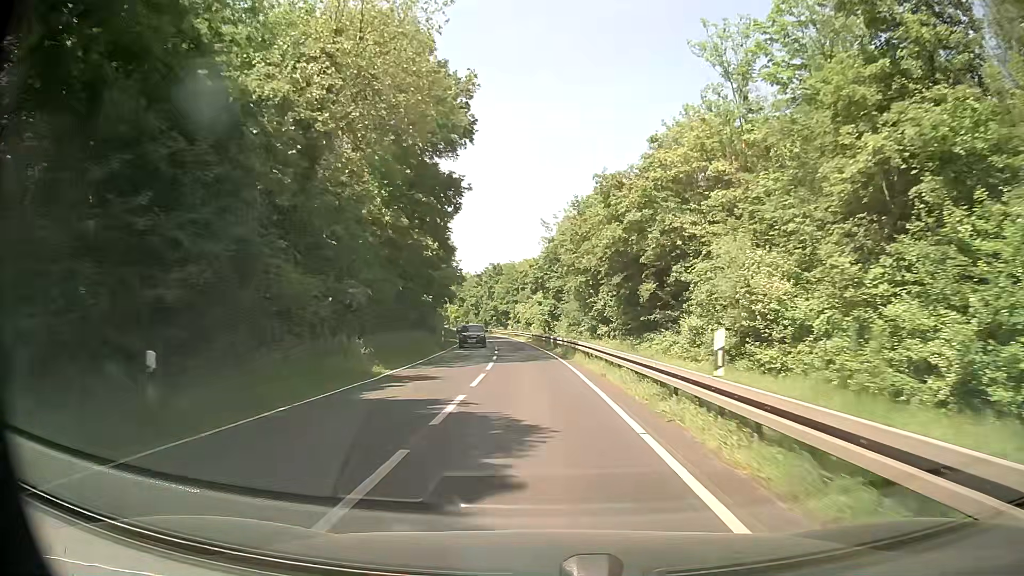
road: secondary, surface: asphalt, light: Day
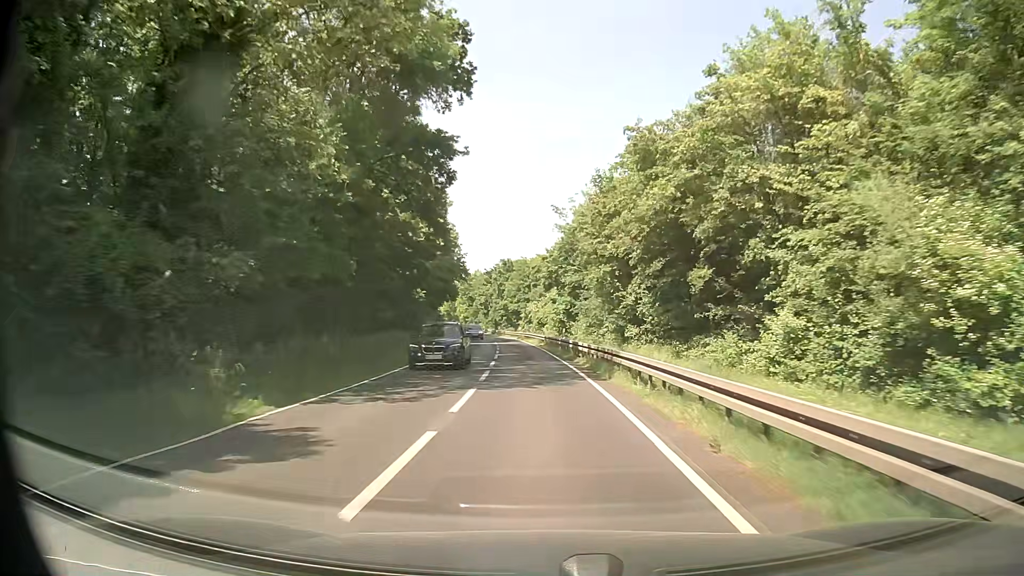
(-0.1, +10.7) m; 0°
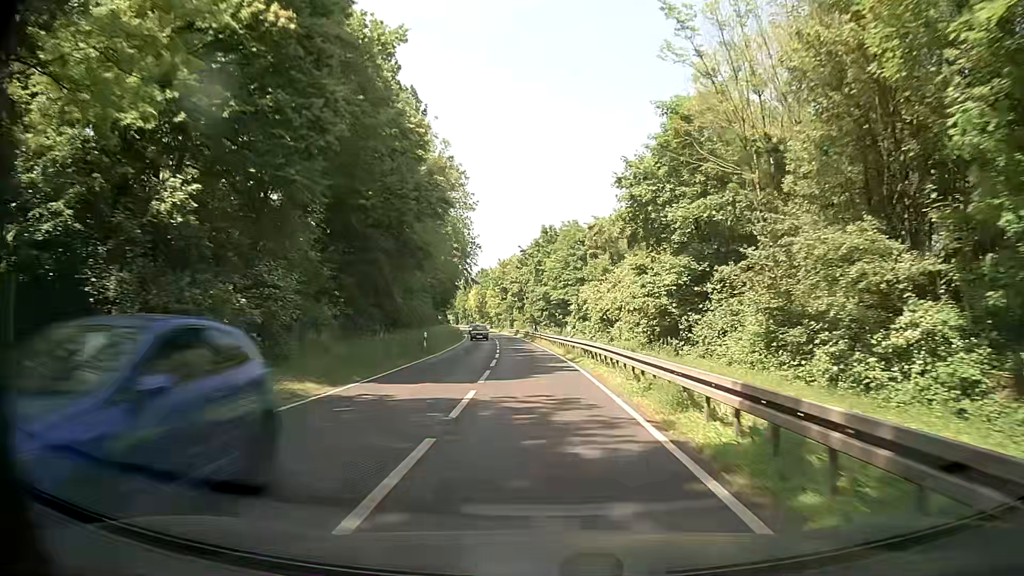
(-2.0, +42.8) m; -5°
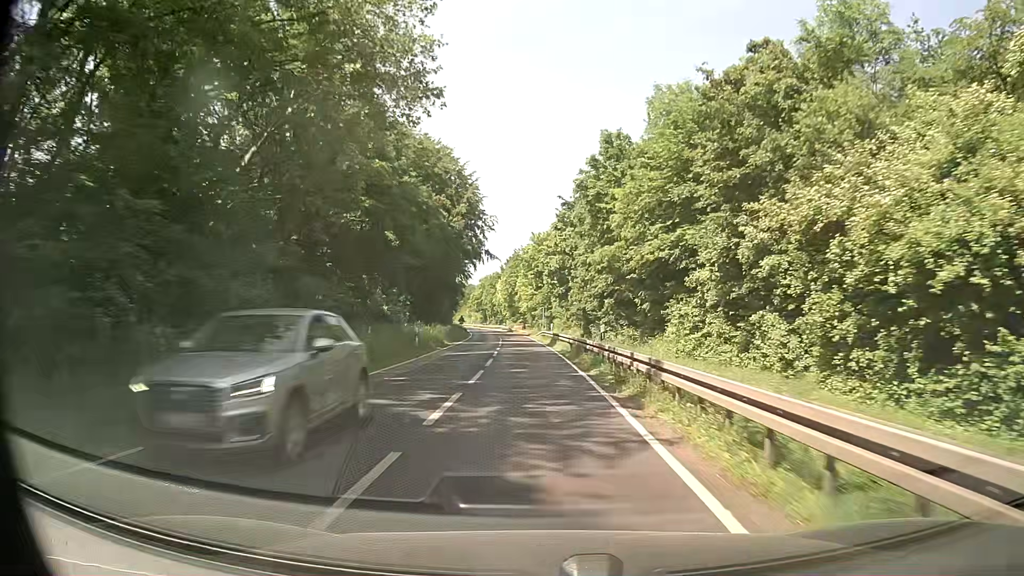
(-0.9, +43.1) m; -3°
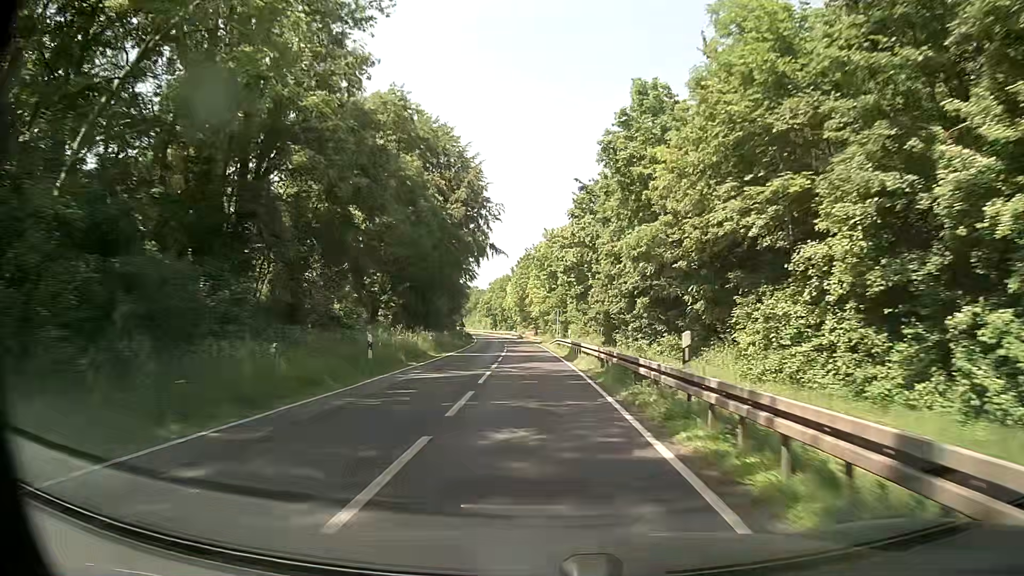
(-0.2, +10.8) m; -1°
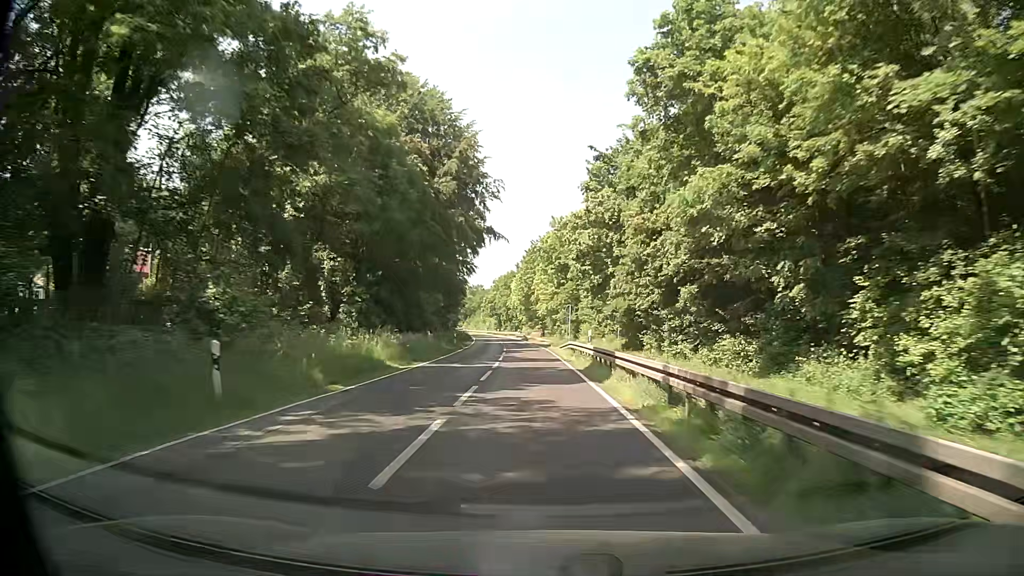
(-0.1, +10.8) m; 0°
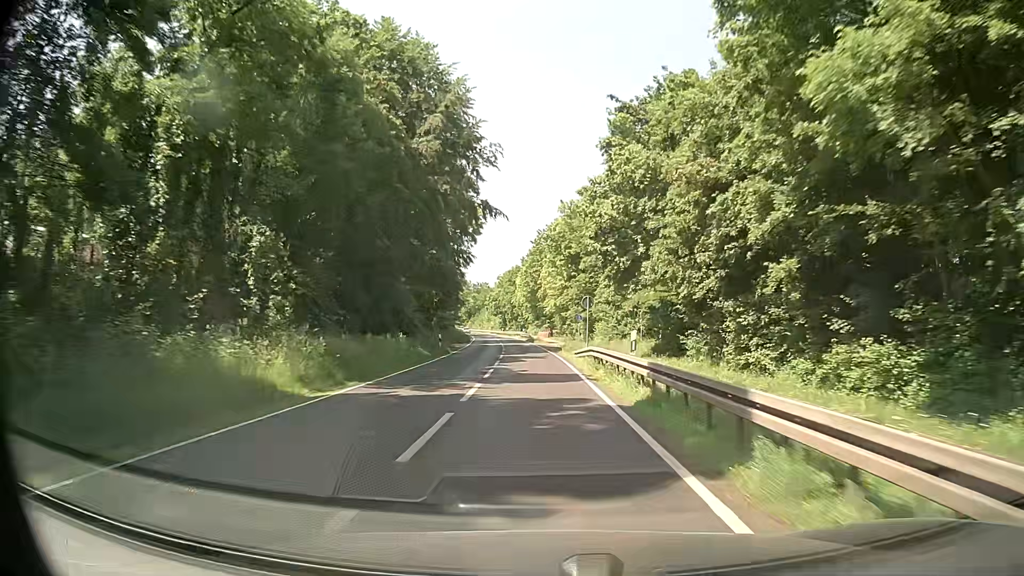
(-0.1, +10.8) m; -1°
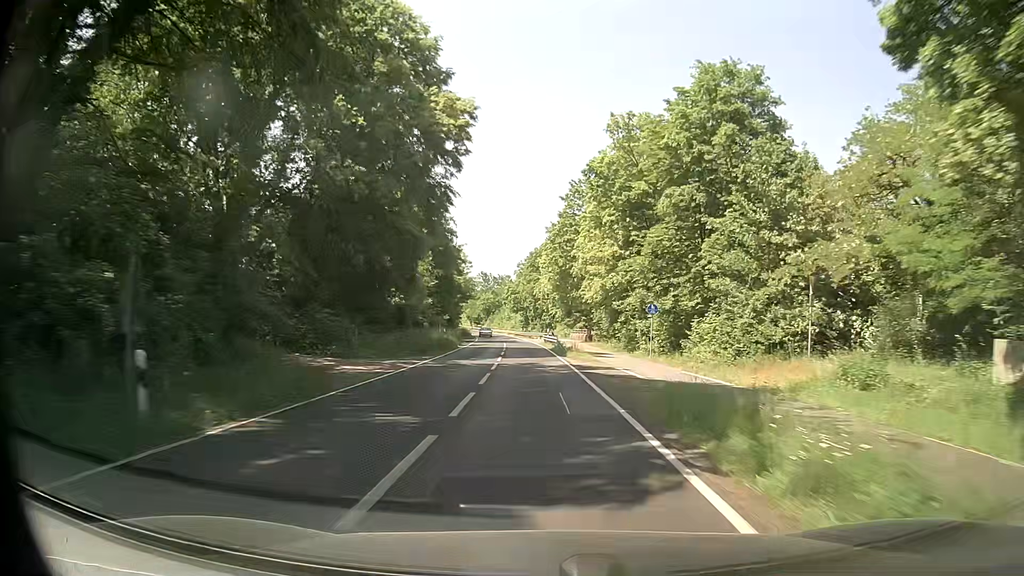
(-0.7, +32.4) m; -3°
